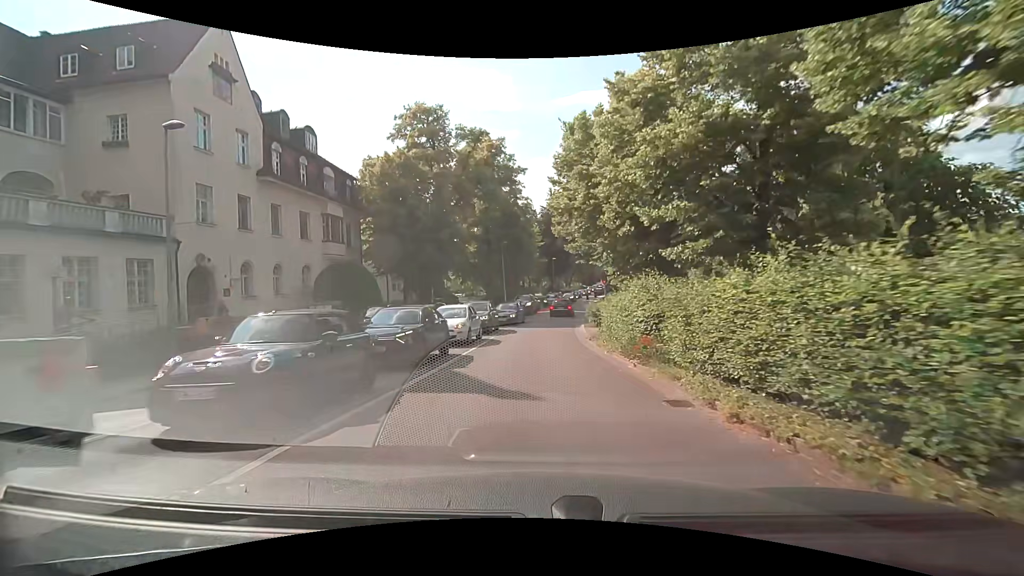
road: residential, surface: asphalt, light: Day
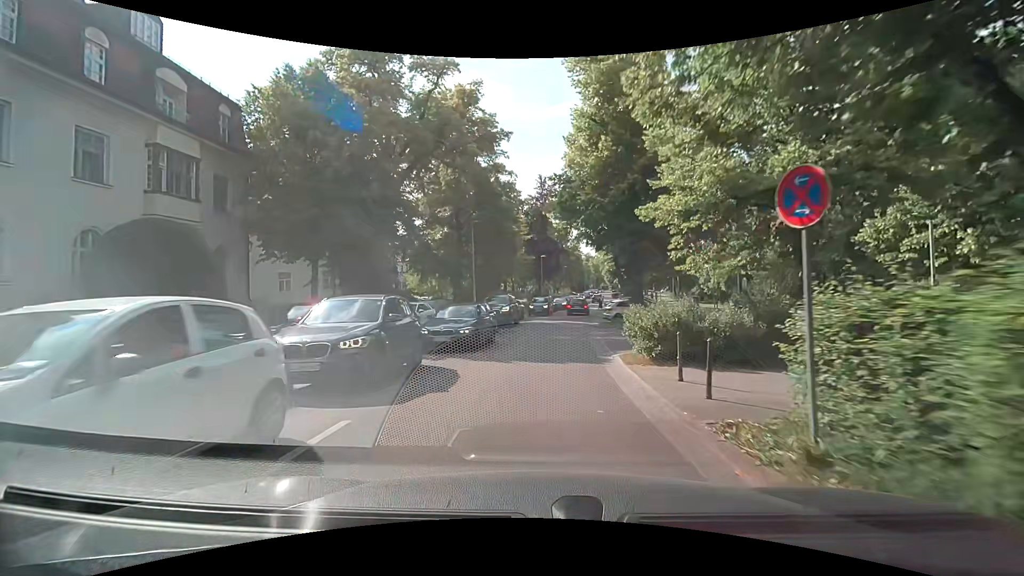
(0.0, +16.1) m; +1°
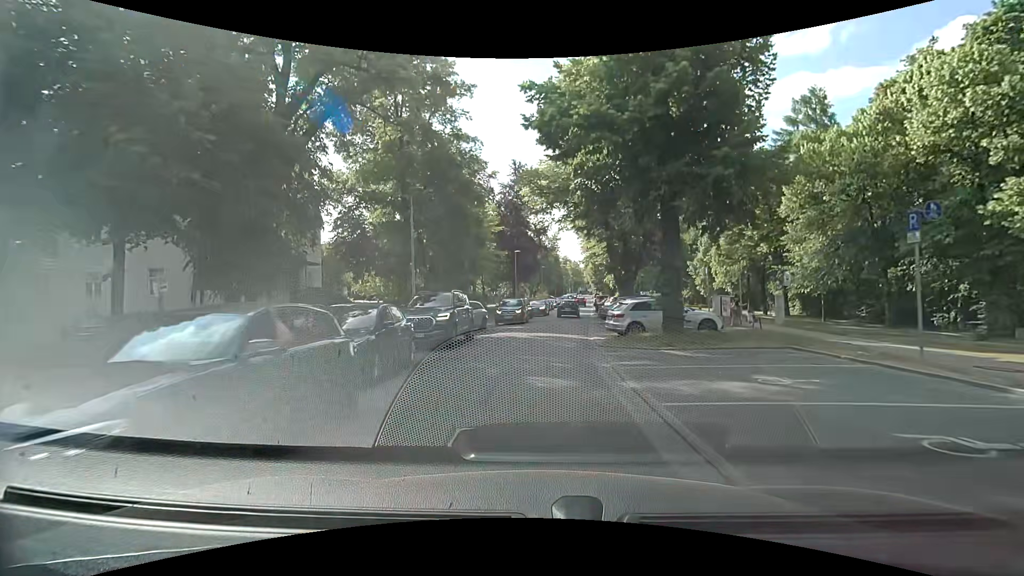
(+0.5, +11.6) m; +4°
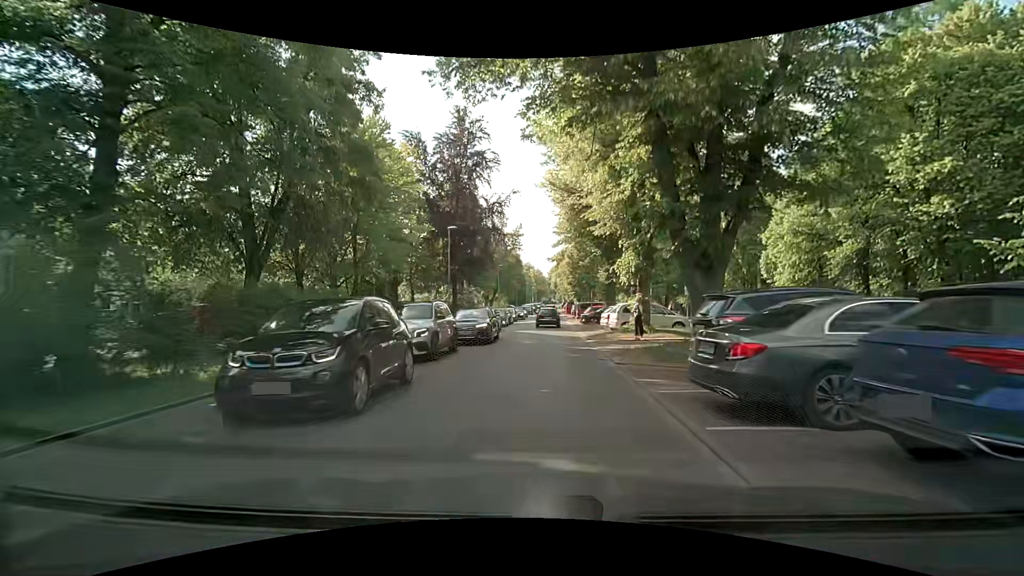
(+0.5, +23.5) m; +4°
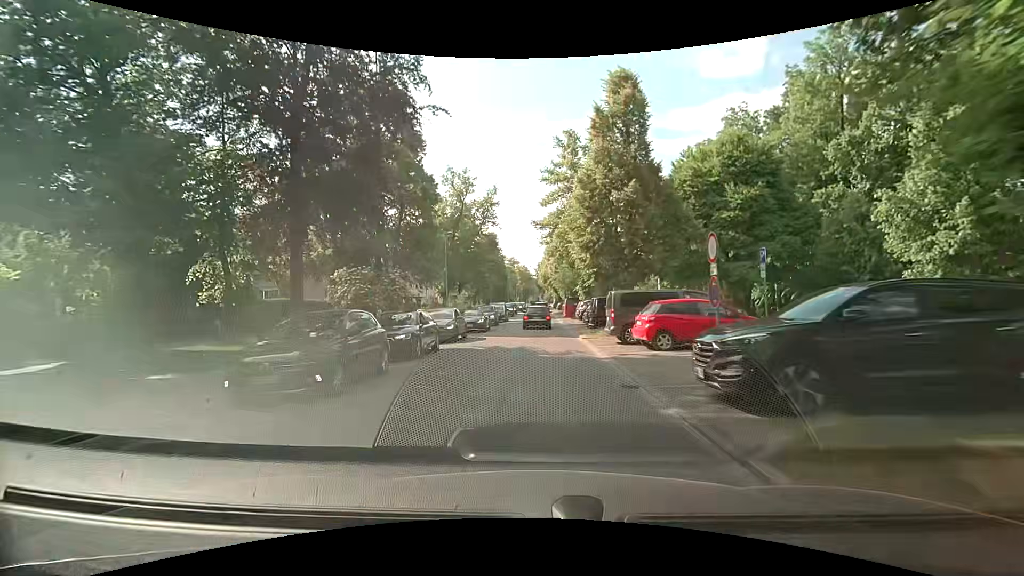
(+0.6, +30.0) m; +2°
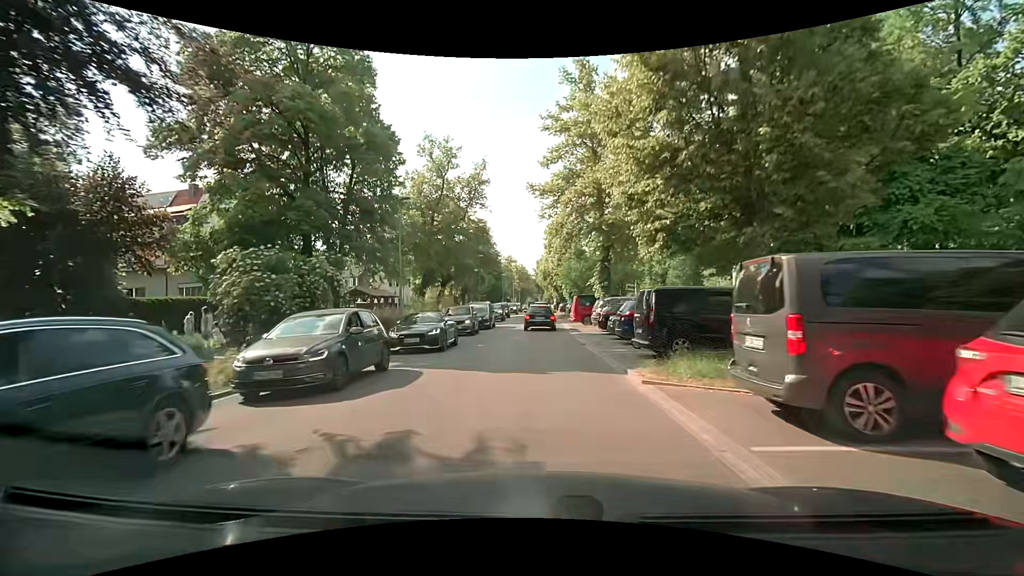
(-0.1, +12.4) m; -1°
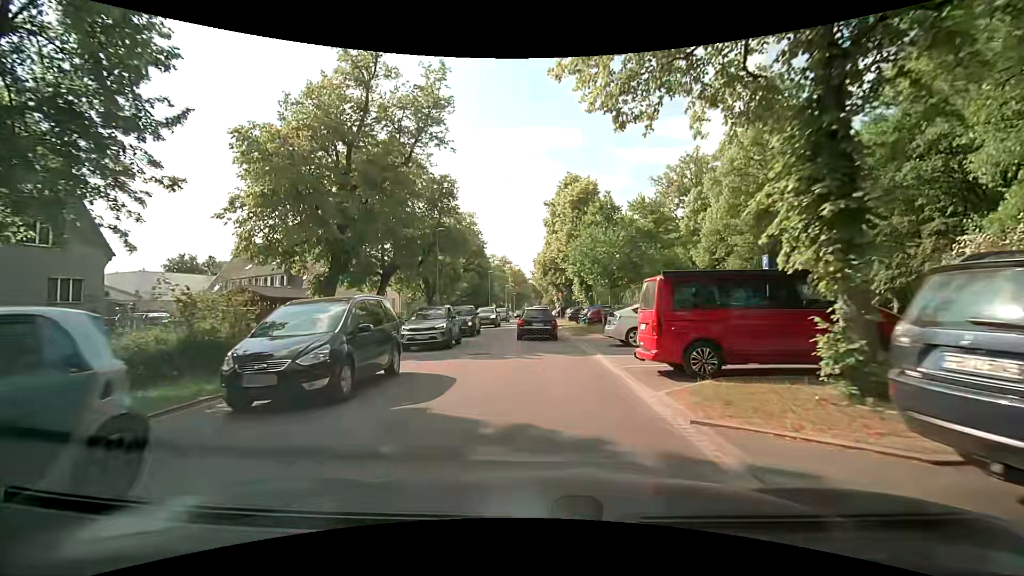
(+0.3, +22.7) m; 0°
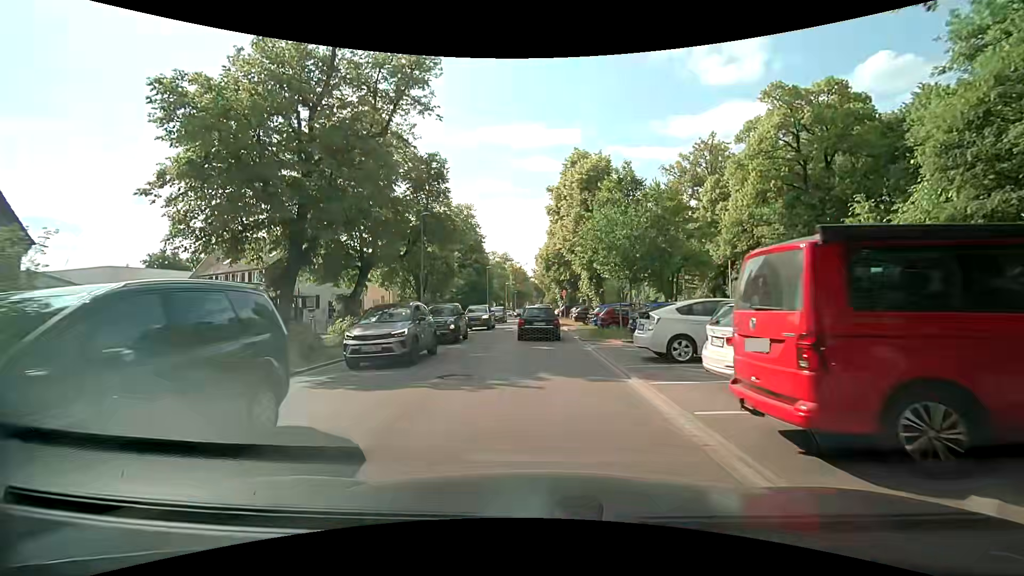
(0.0, +5.2) m; 0°
